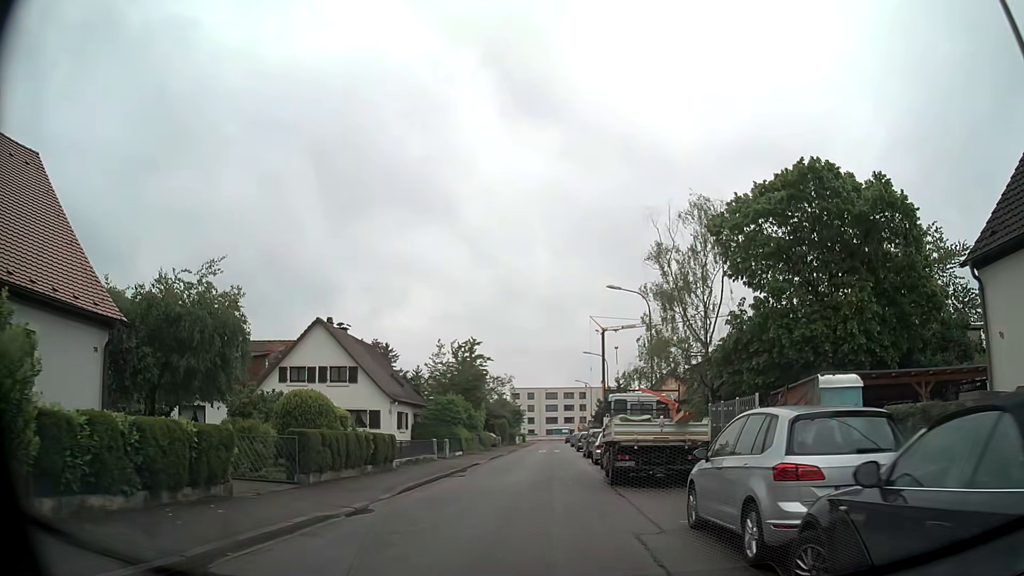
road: residential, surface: asphalt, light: Day
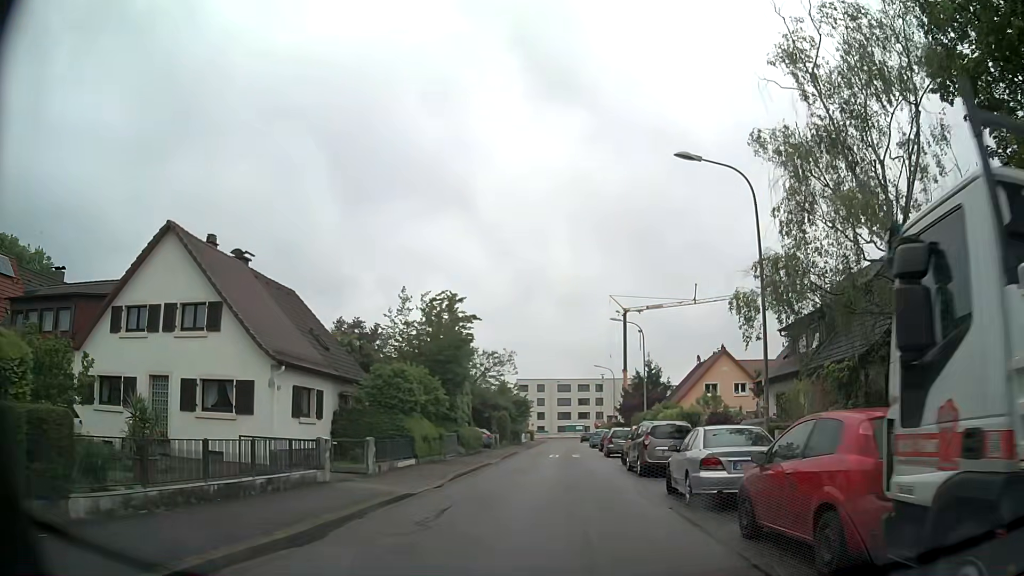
(-0.2, +18.0) m; -1°
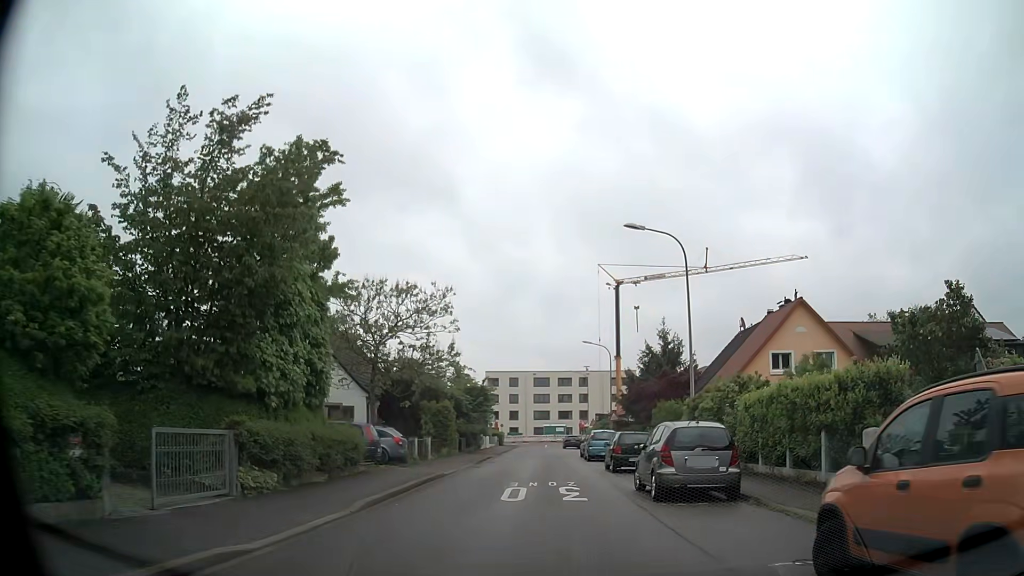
(+0.5, +22.5) m; +2°
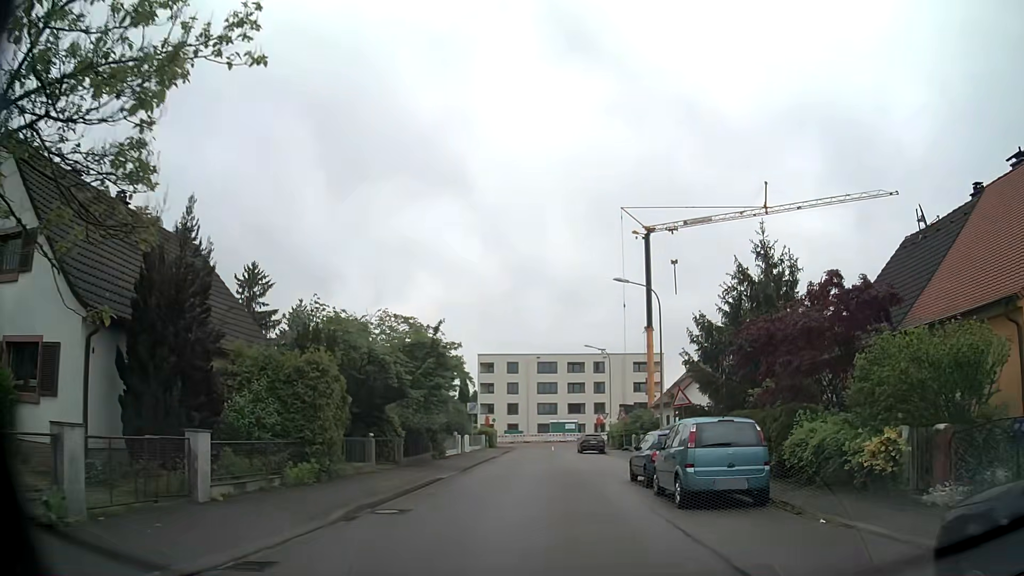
(-0.3, +22.5) m; -1°
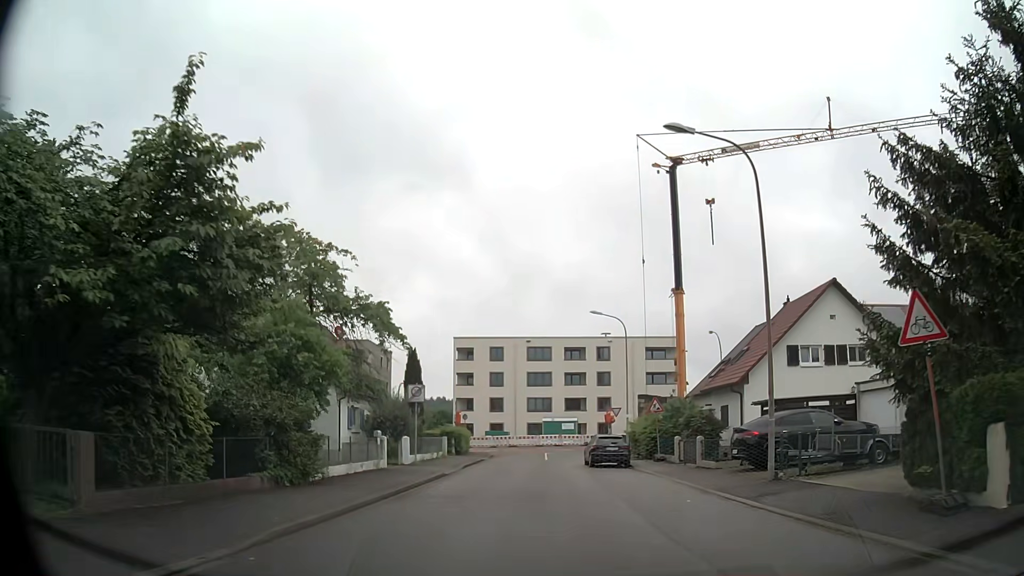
(+0.1, +18.1) m; +1°
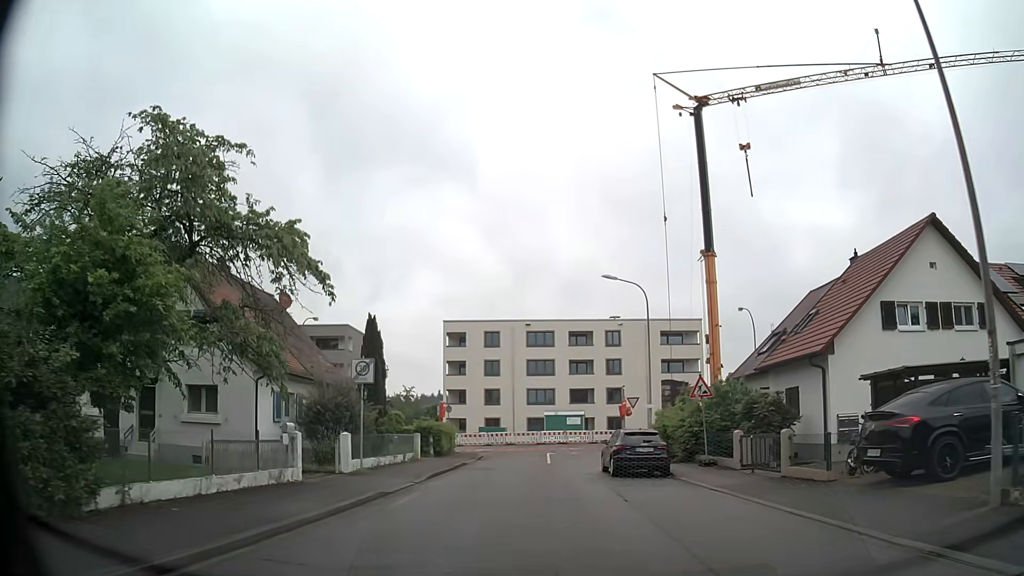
(-0.1, +9.0) m; 0°
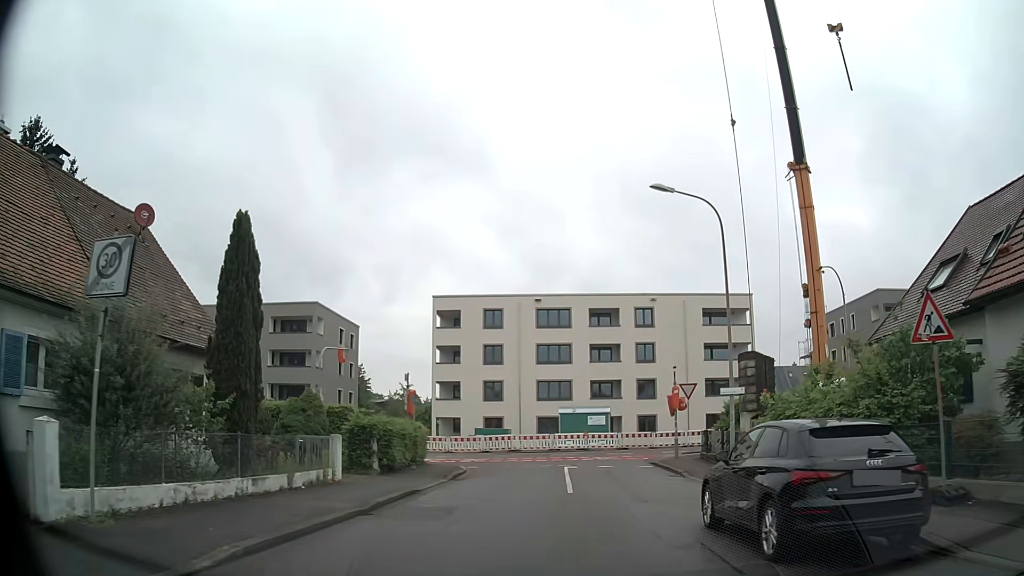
(-0.2, +13.6) m; -1°
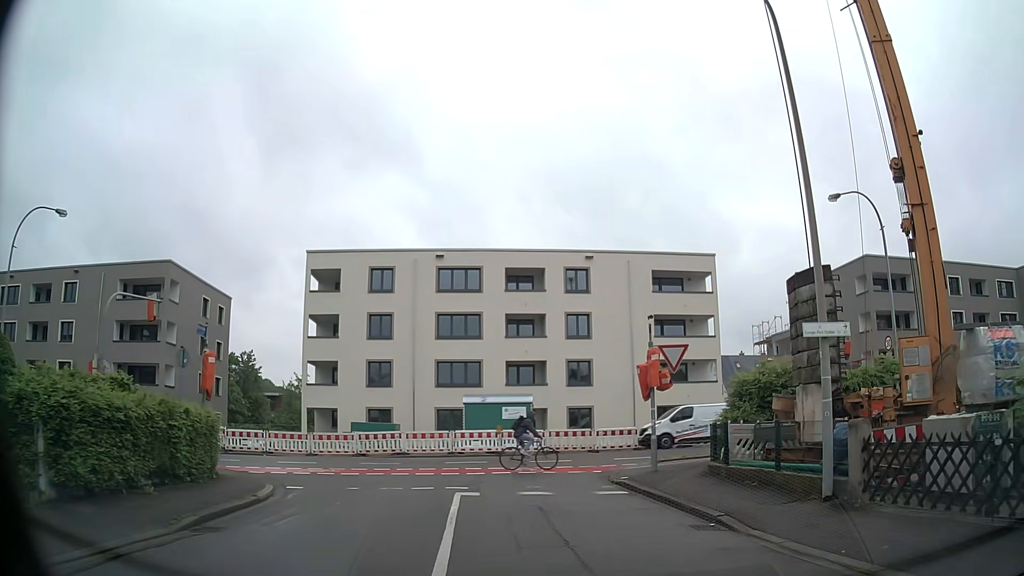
(+0.5, +12.3) m; +6°
